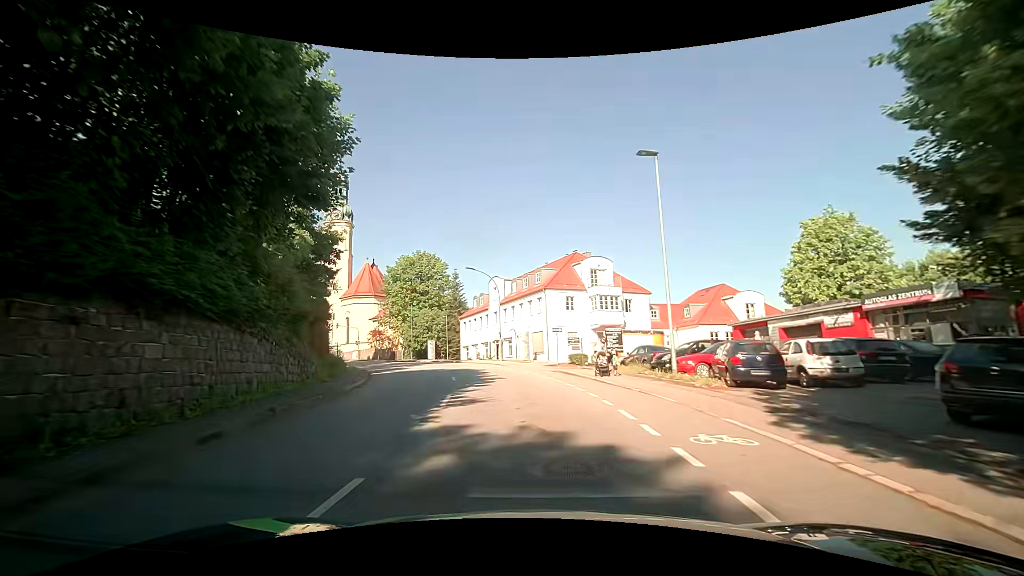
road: tertiary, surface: asphalt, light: Day
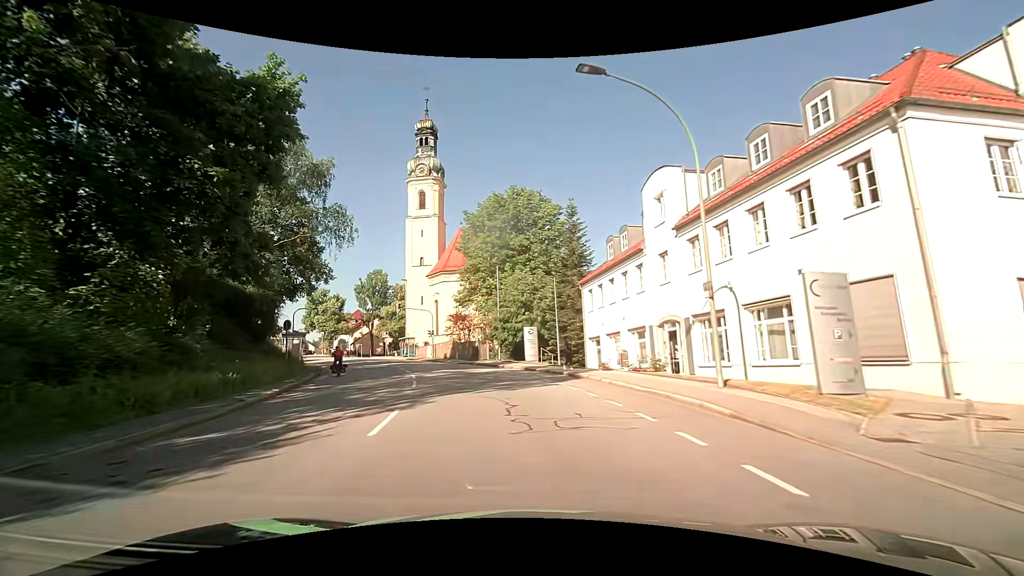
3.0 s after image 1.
(-3.6, +32.7) m; -15°
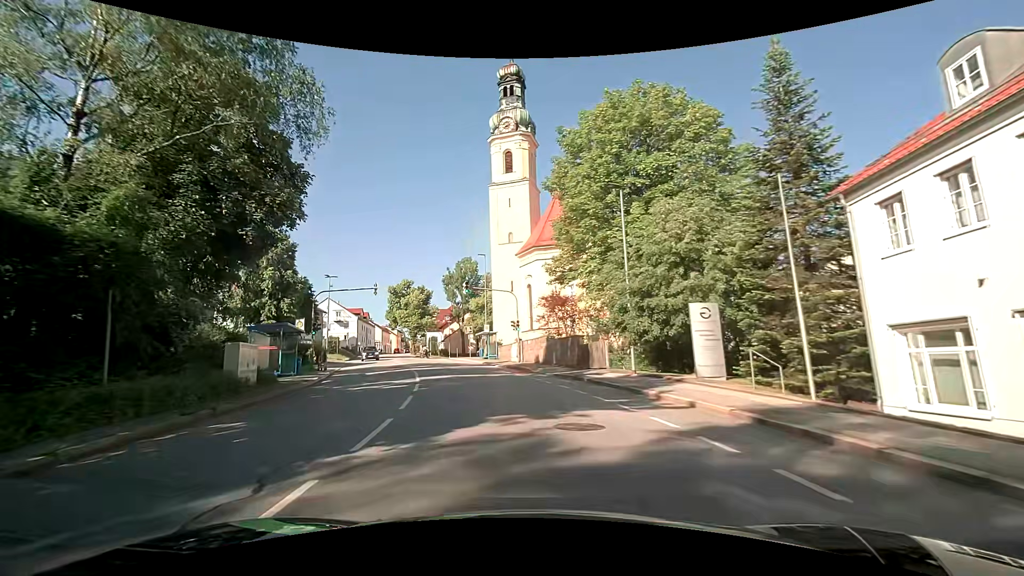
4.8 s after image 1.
(-2.1, +19.4) m; -12°
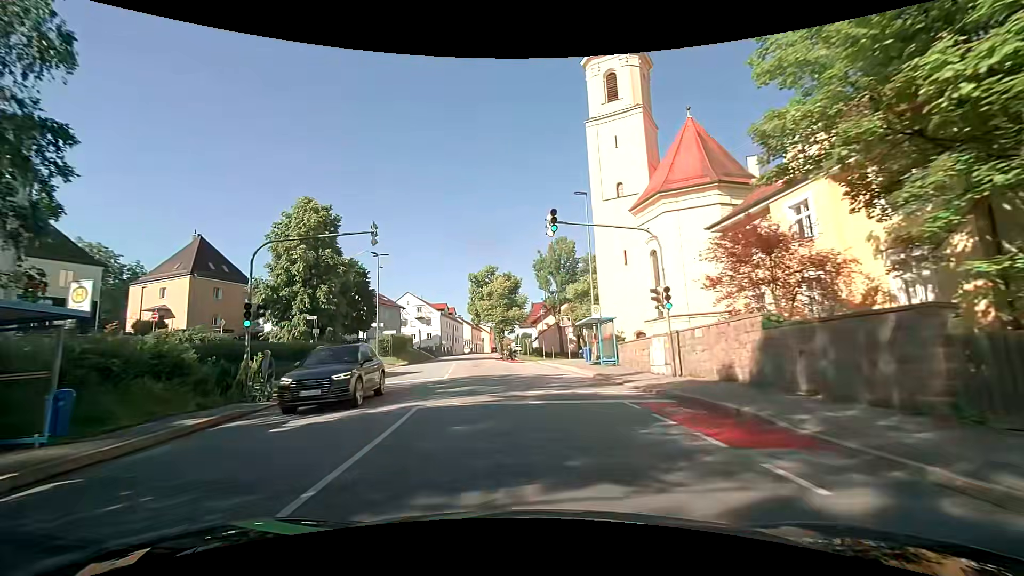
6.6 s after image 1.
(-2.1, +19.2) m; -11°
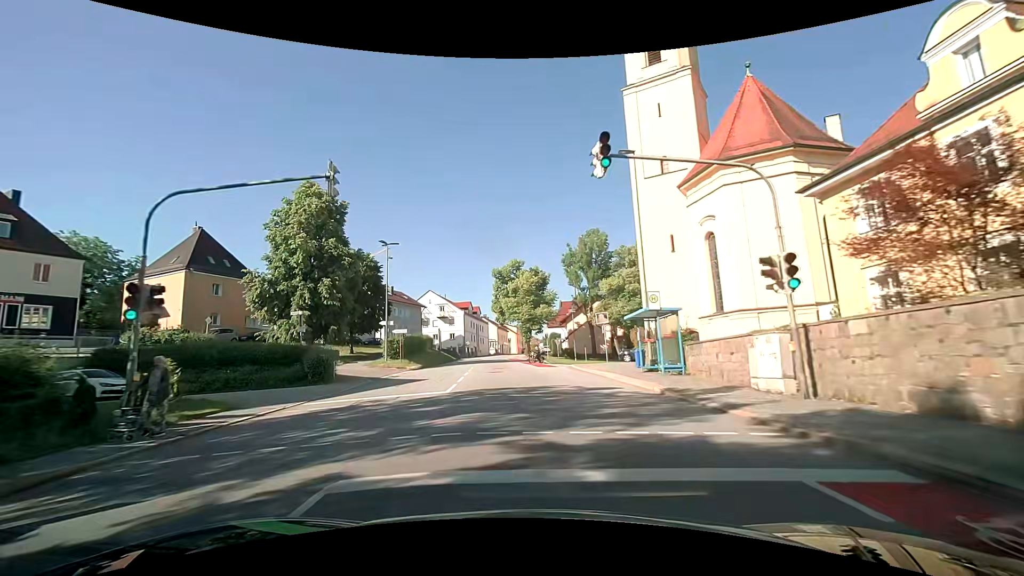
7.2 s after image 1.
(-0.3, +6.4) m; -4°
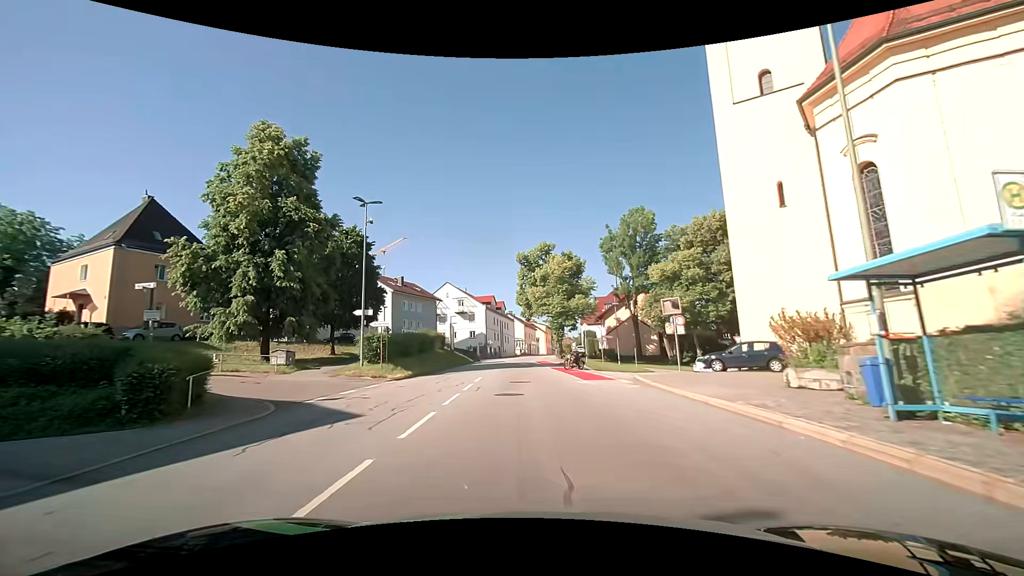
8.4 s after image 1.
(-0.3, +12.9) m; -3°
